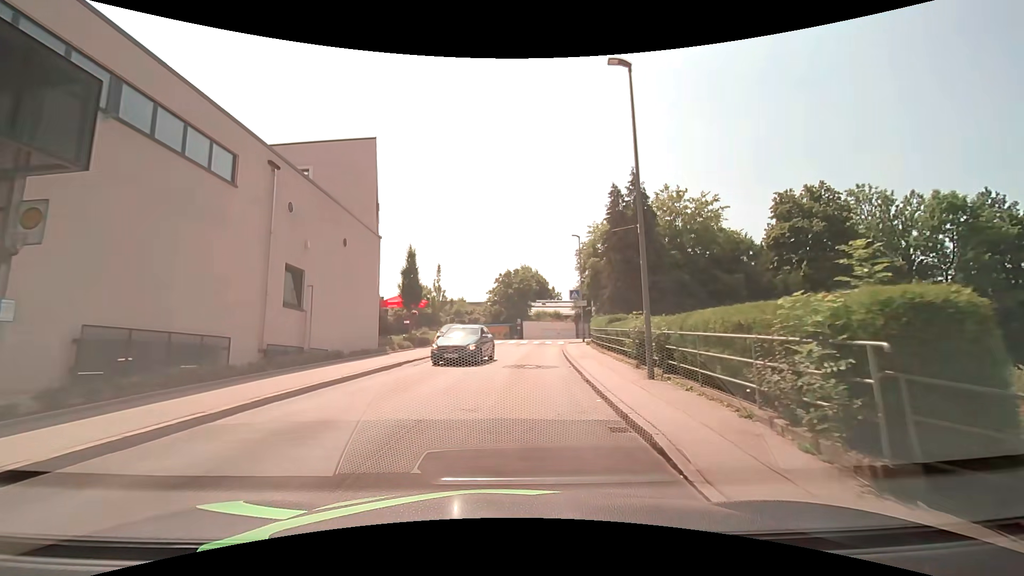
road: unclassified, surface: asphalt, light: Day
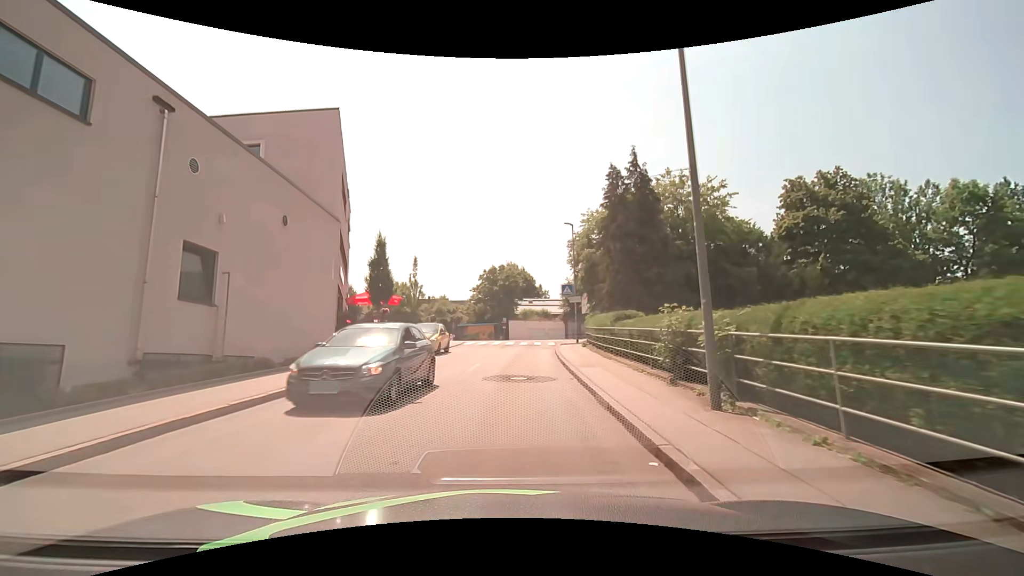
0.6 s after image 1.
(+0.1, +4.5) m; +2°
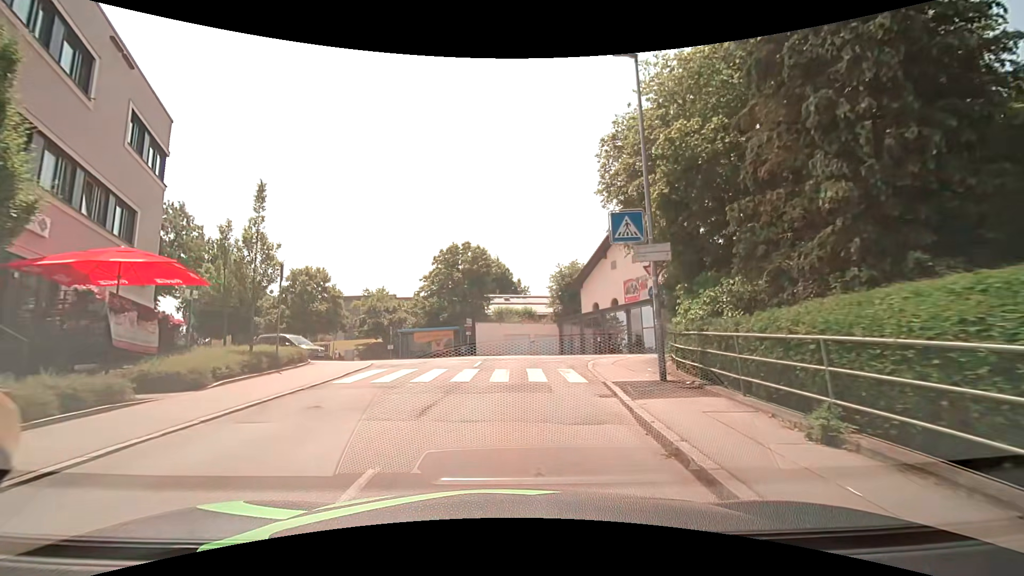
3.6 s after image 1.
(+0.5, +22.2) m; +3°
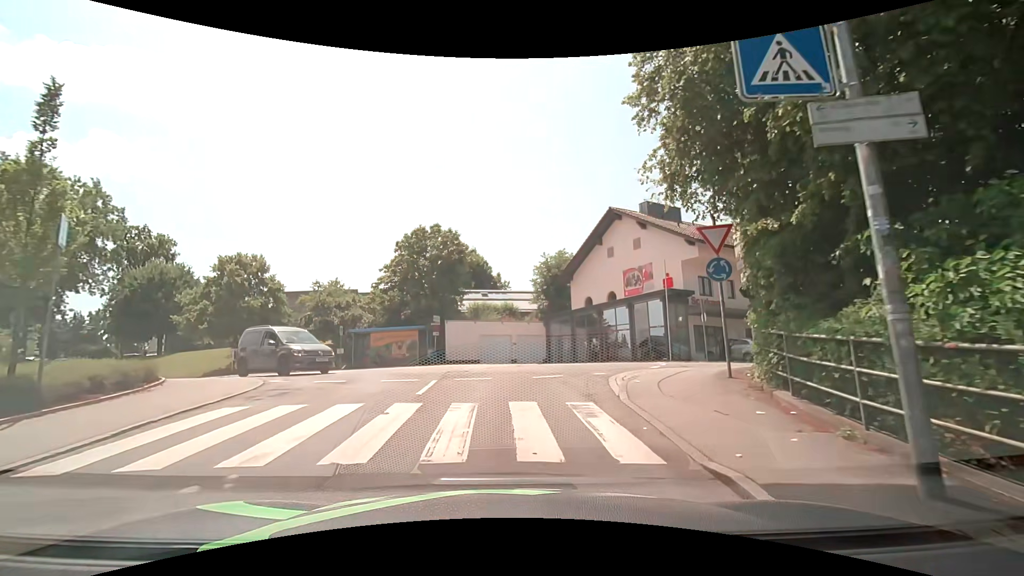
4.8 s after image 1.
(+0.2, +7.2) m; +1°
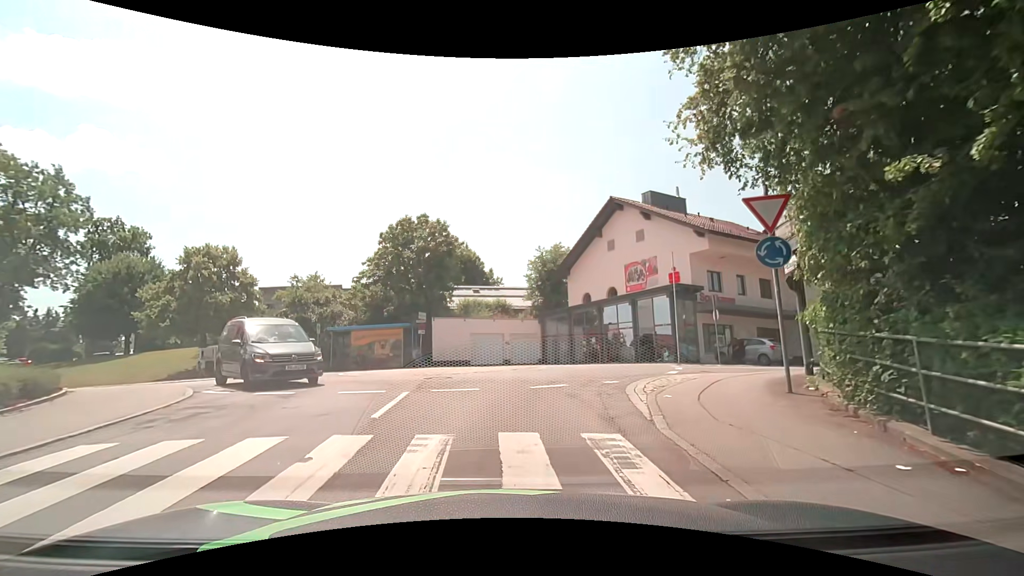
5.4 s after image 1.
(+0.1, +2.7) m; +2°
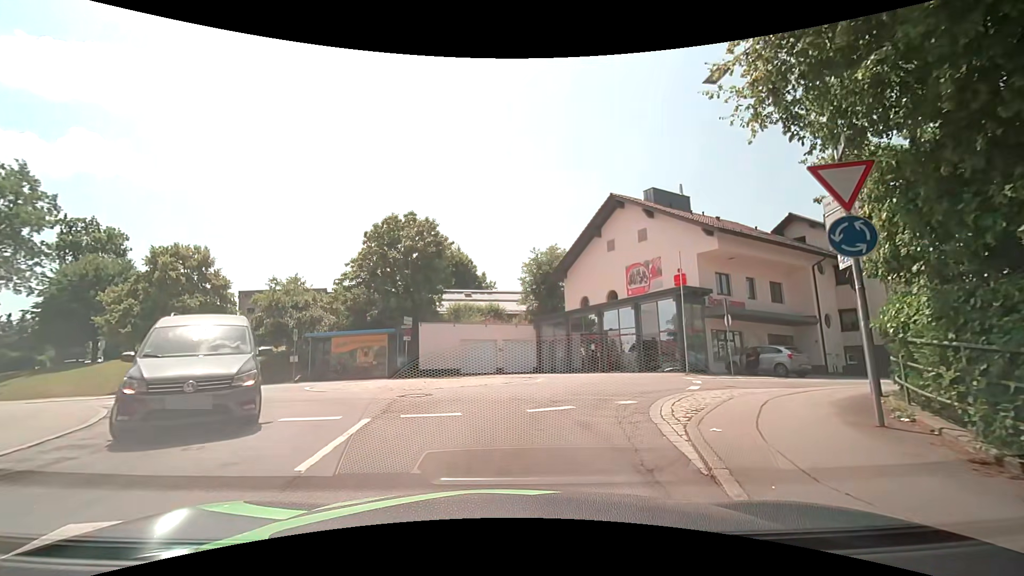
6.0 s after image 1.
(0.0, +2.3) m; +2°
